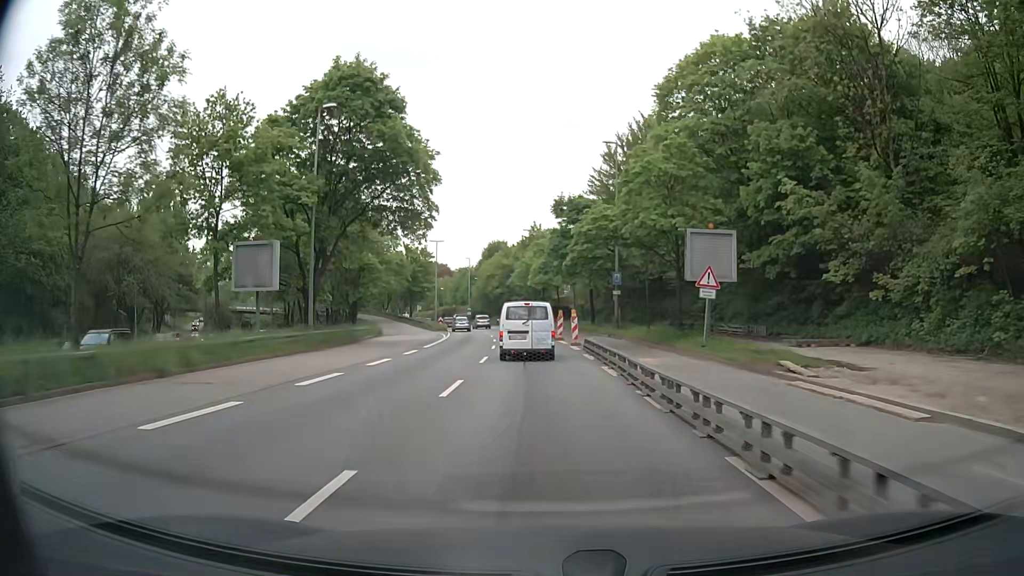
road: trunk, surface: asphalt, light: Day
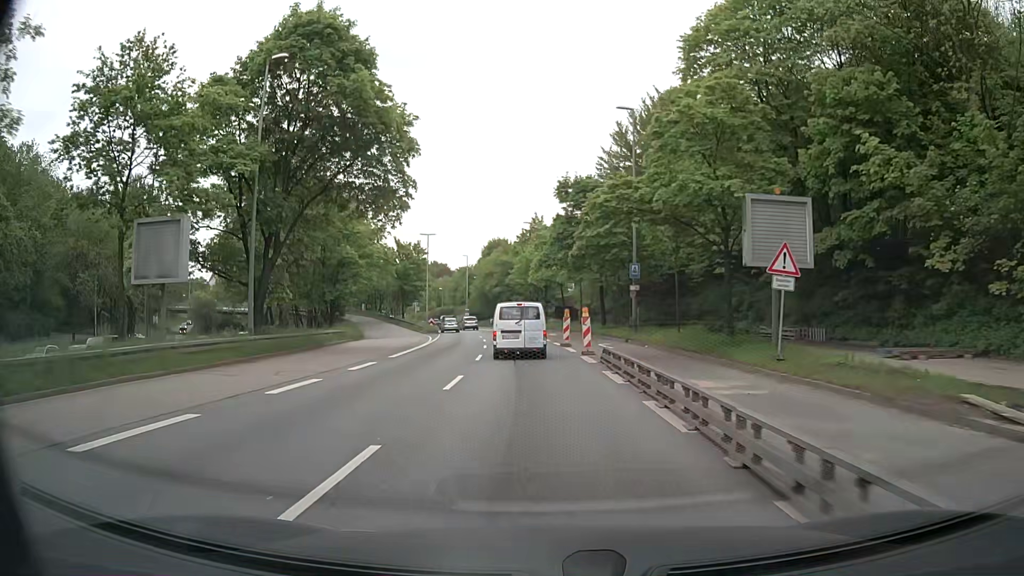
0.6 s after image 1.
(0.0, +7.6) m; 0°
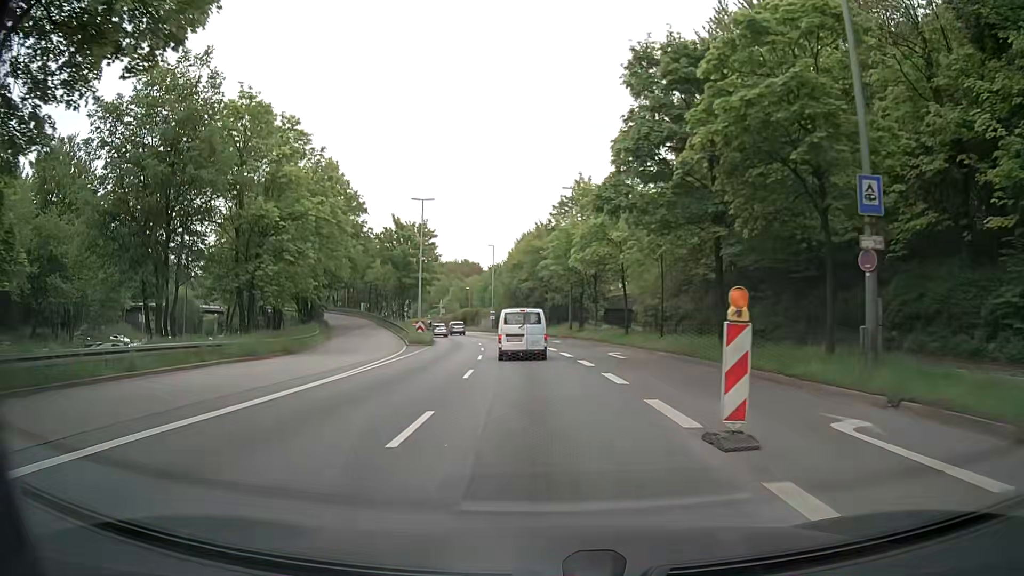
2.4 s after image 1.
(-0.9, +23.5) m; -4°
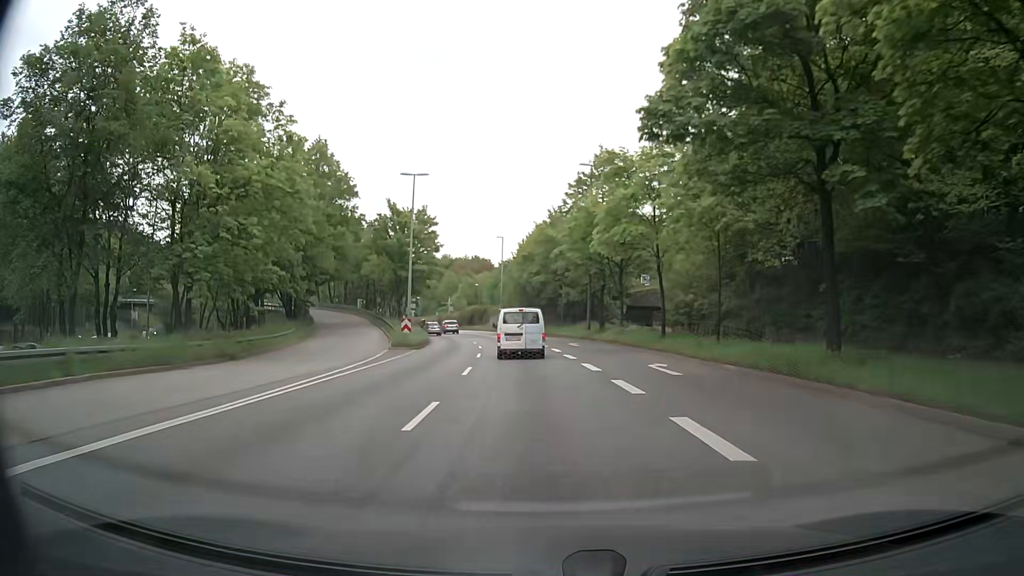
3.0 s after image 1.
(-0.1, +8.2) m; -2°
